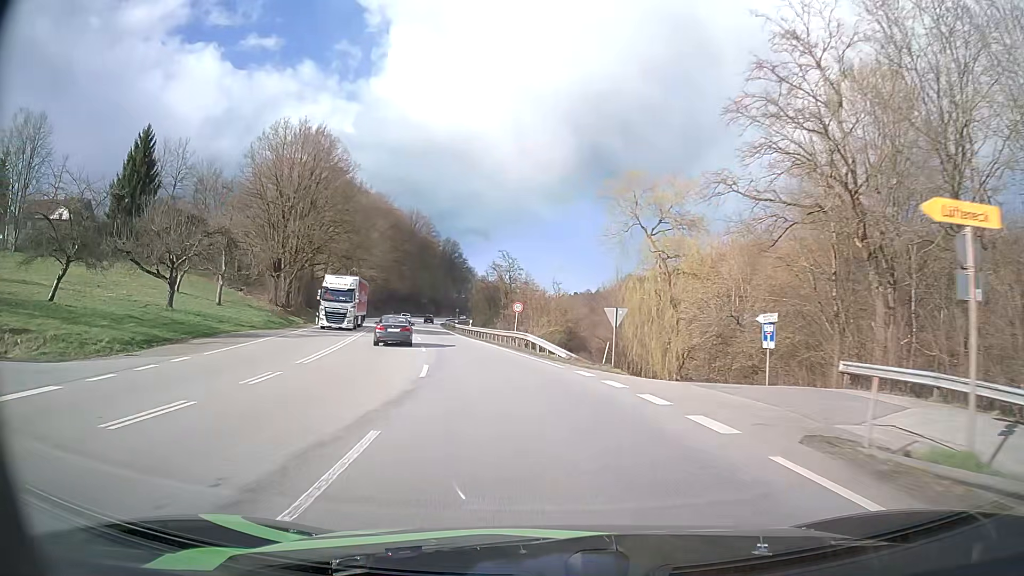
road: primary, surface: asphalt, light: Day
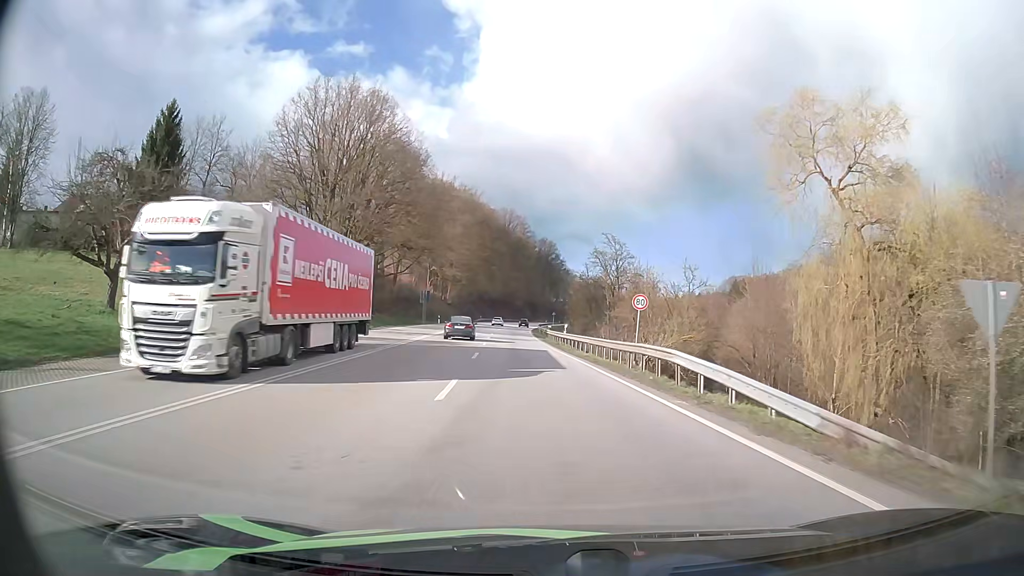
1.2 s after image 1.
(-1.5, +17.0) m; -8°
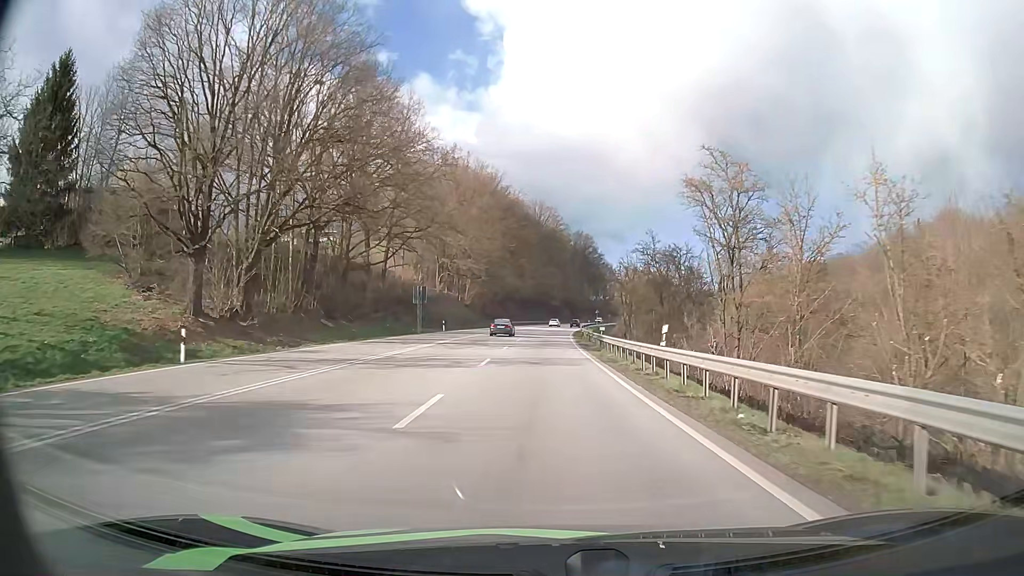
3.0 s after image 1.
(-1.0, +27.0) m; -3°
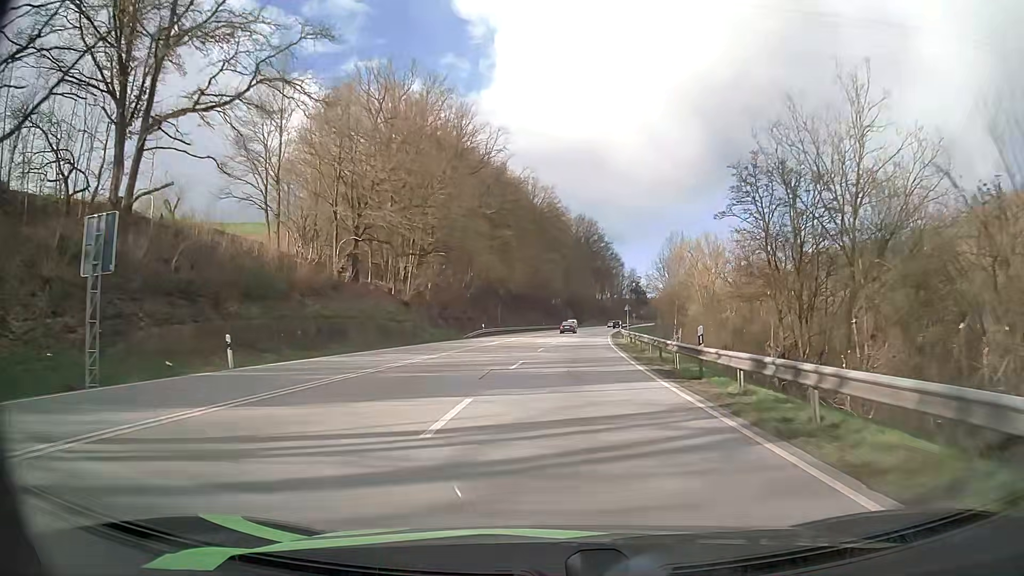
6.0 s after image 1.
(-0.7, +49.2) m; 0°
(0, +10) (0, +20) (+1, +30) (+1, +40) (+2, +50) (+3, +60) (+4, +70) (+5, +80) (+6, +90) (+7, +100) m
